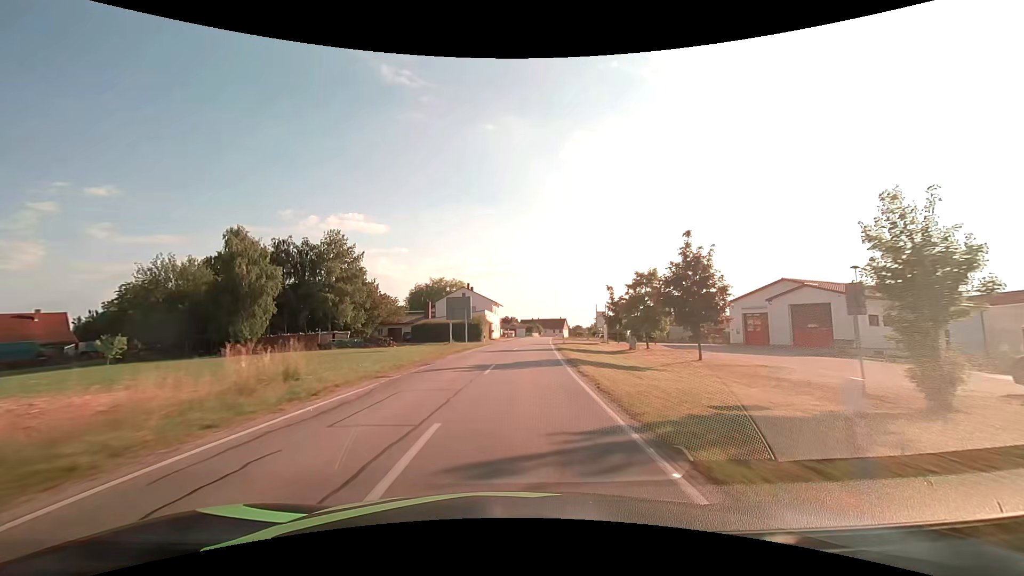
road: secondary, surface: asphalt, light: Day
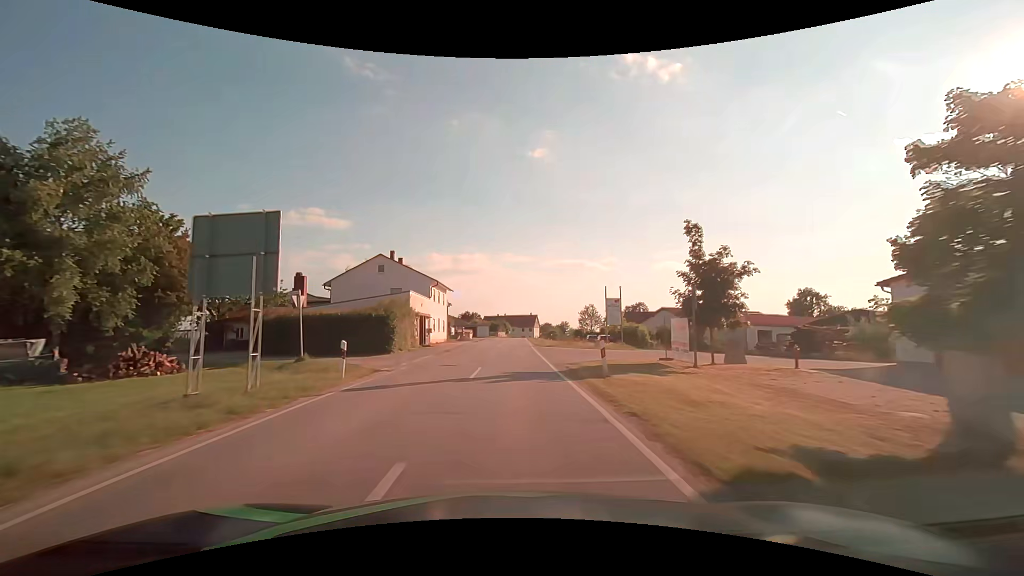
(+1.4, +31.3) m; +4°
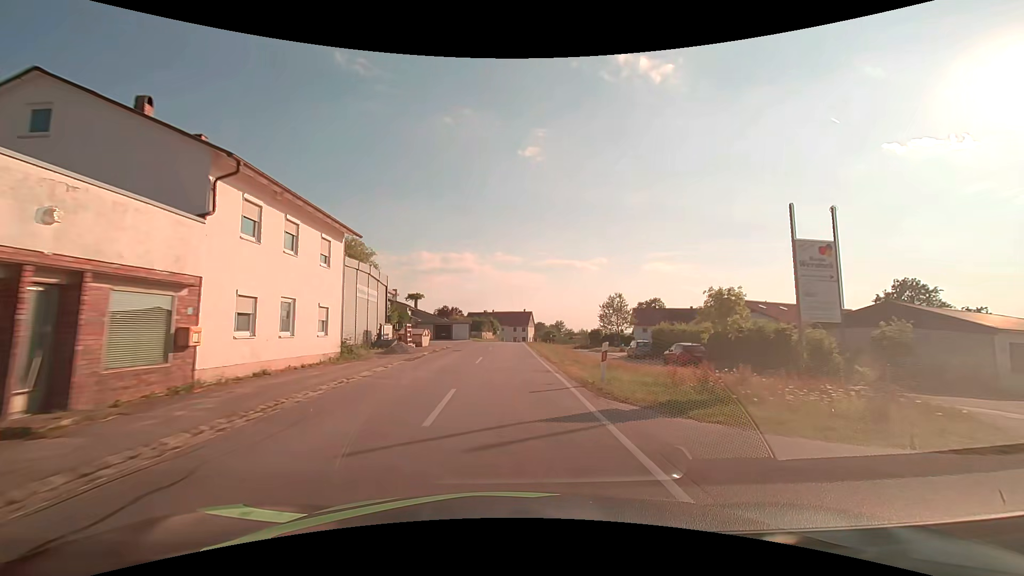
(+0.3, +31.5) m; +1°
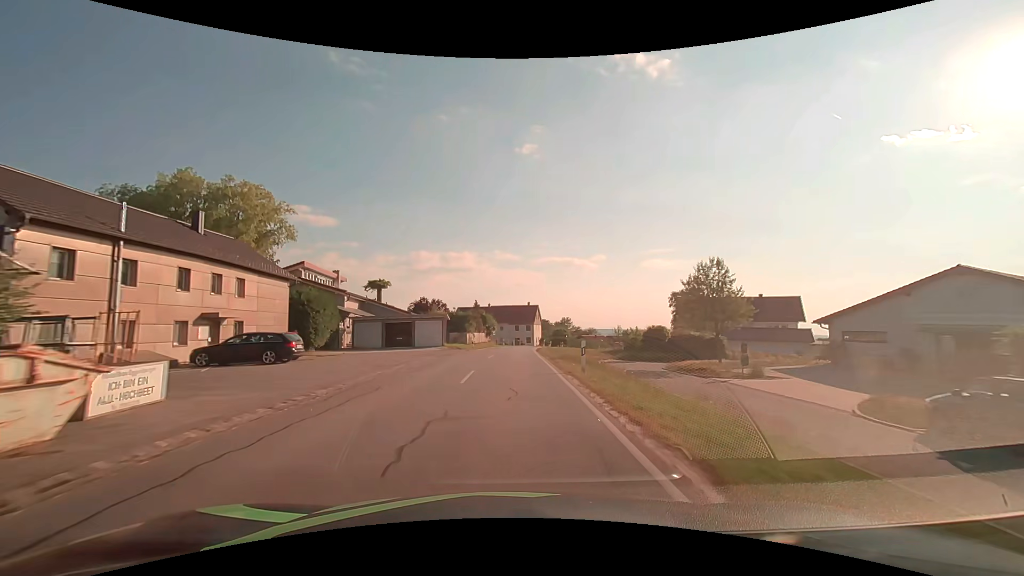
(+0.1, +31.7) m; 0°
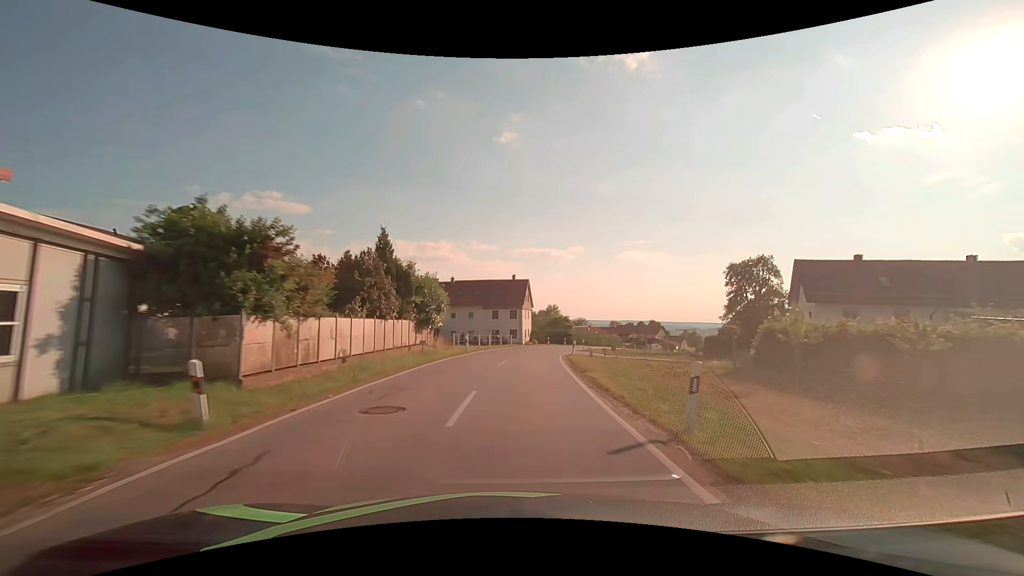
(+0.5, +42.5) m; +3°
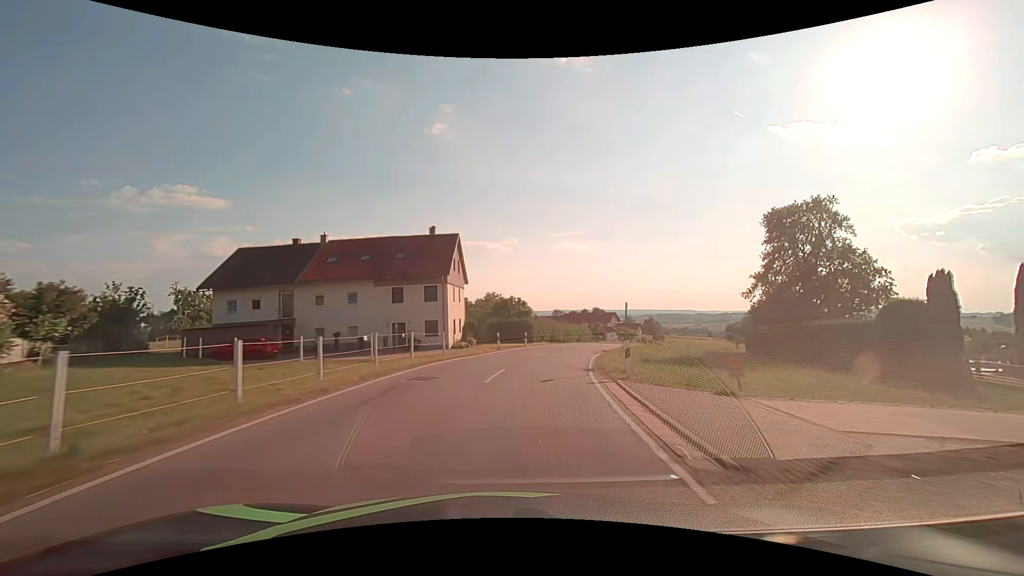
(+1.7, +32.1) m; +7°
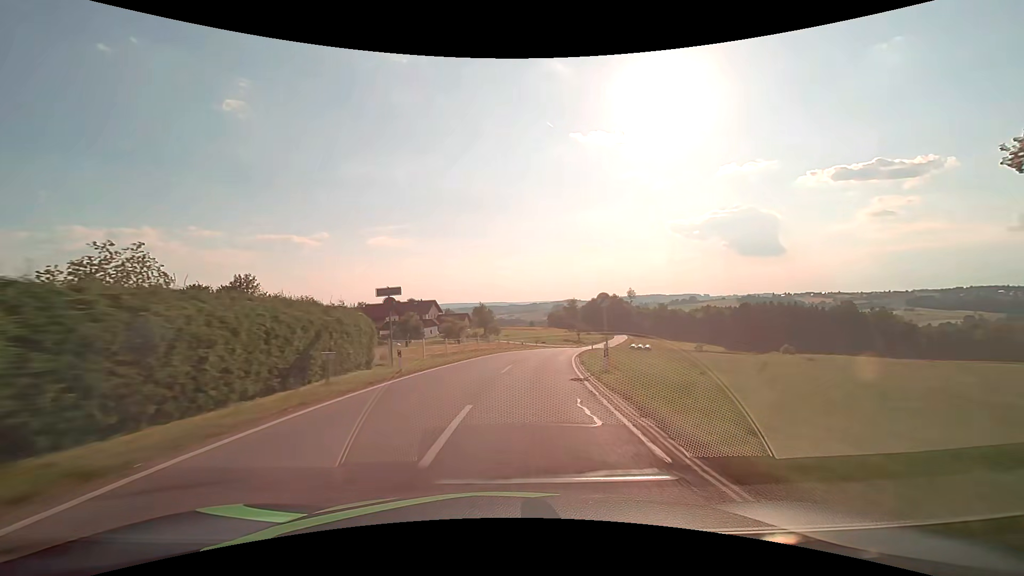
(+10.1, +52.5) m; +21°
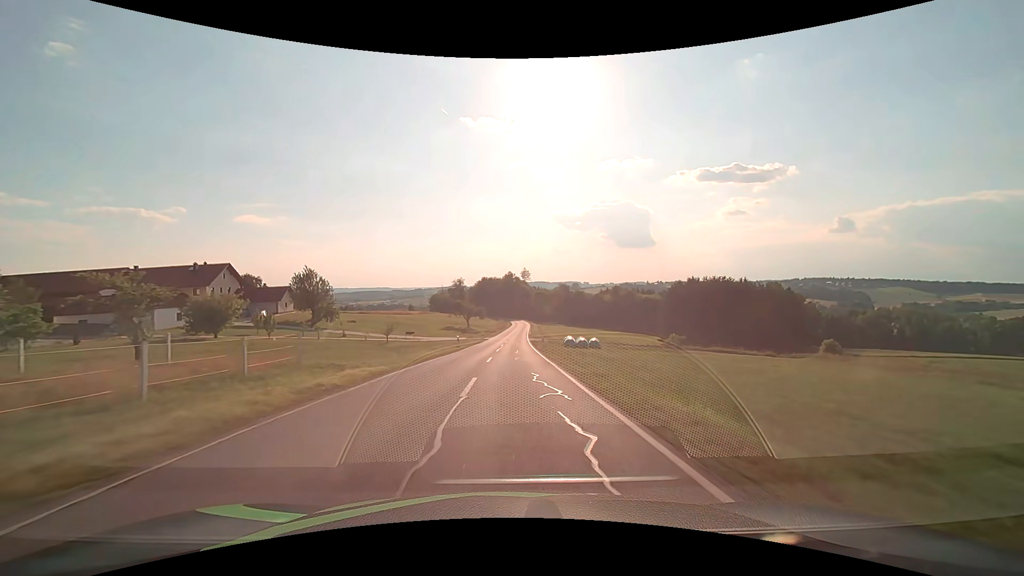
(+6.4, +53.3) m; +13°
(0, +10) (0, +20) (0, +30) (+1, +40) (+1, +50) (+1, +60) (+1, +70) (+2, +80) (+2, +90) (+3, +100) m
